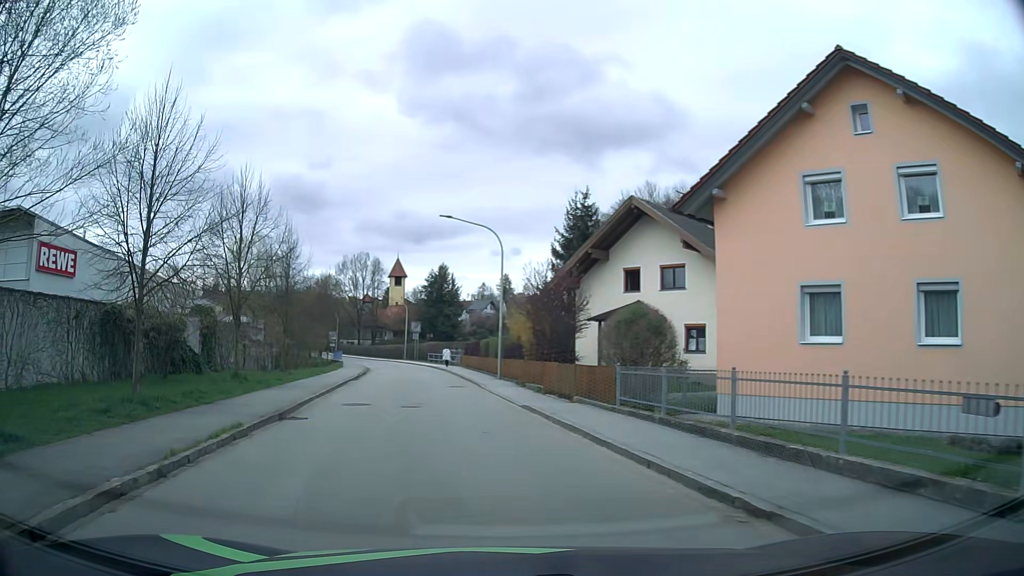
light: Day
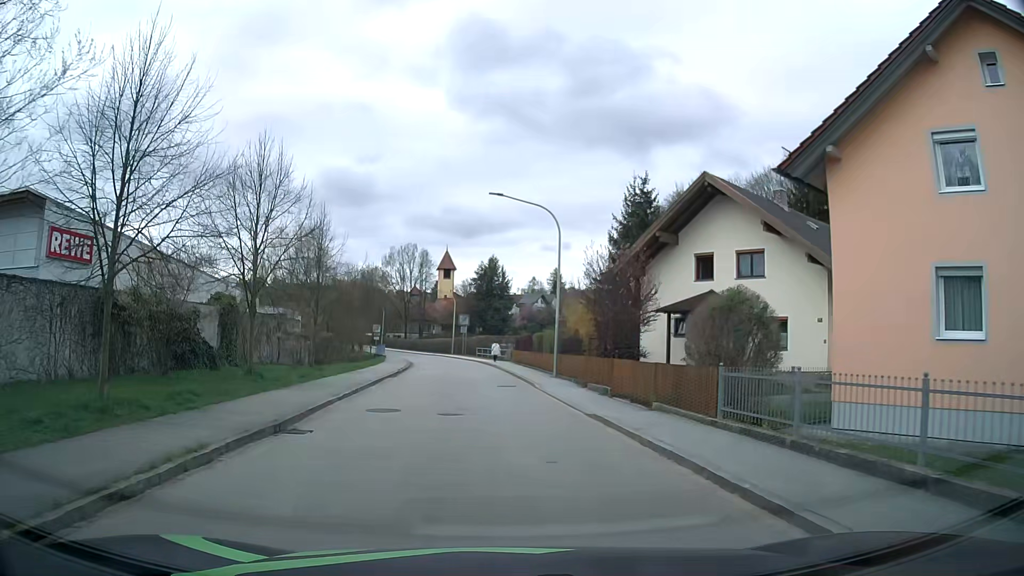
(-0.2, +3.6) m; -4°
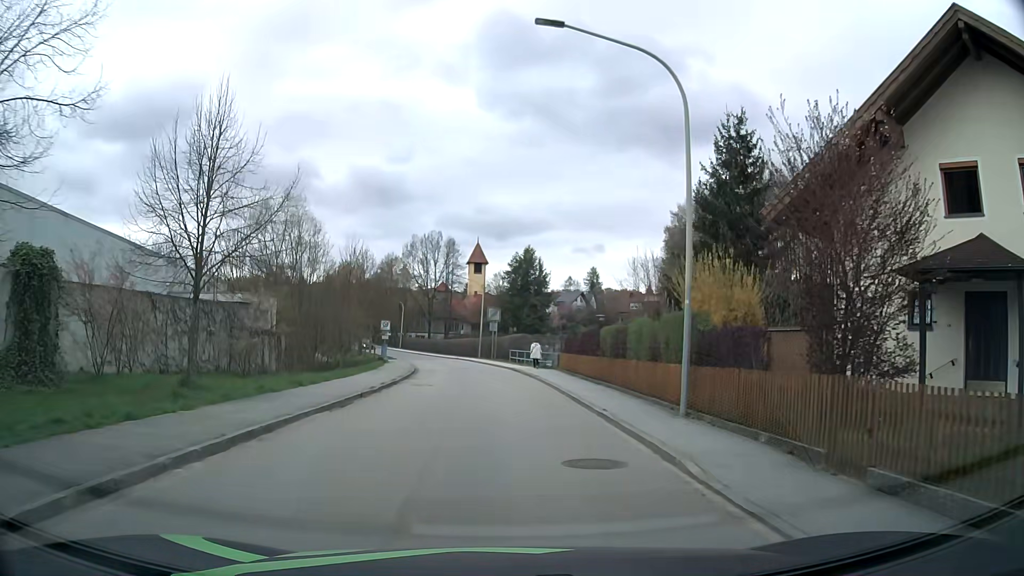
(-0.6, +15.6) m; -3°
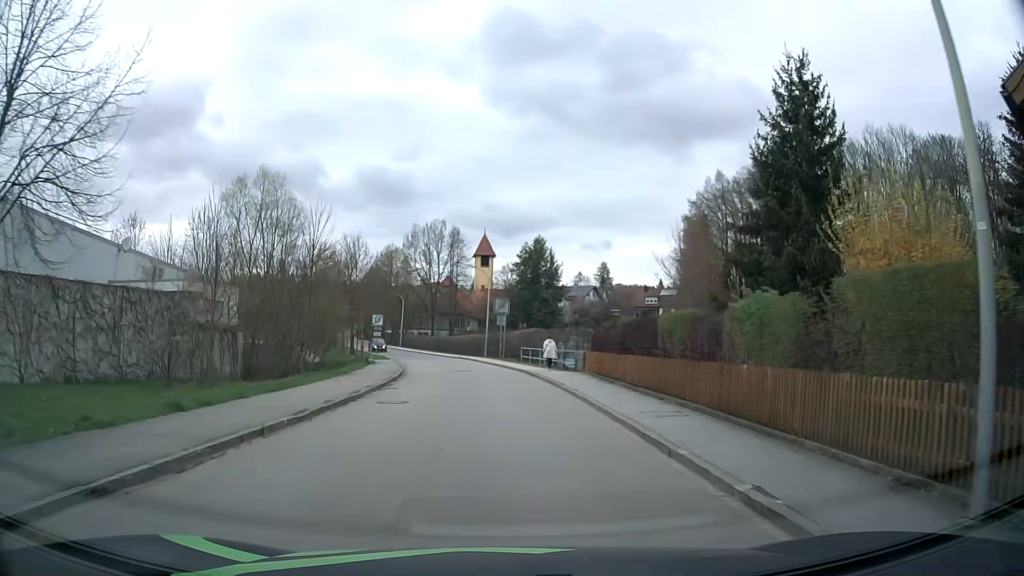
(0.0, +8.2) m; -1°
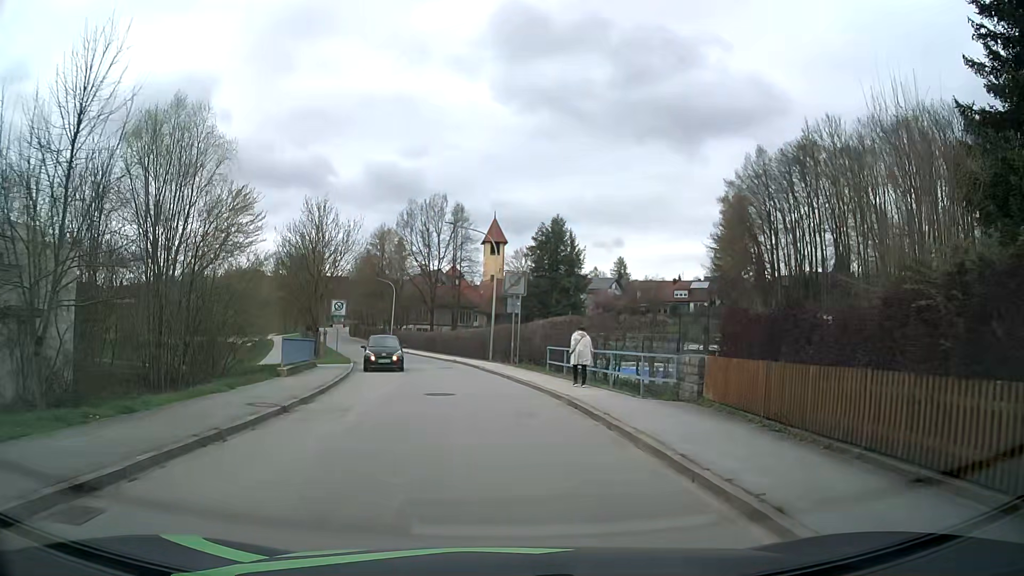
(+0.1, +16.5) m; -1°
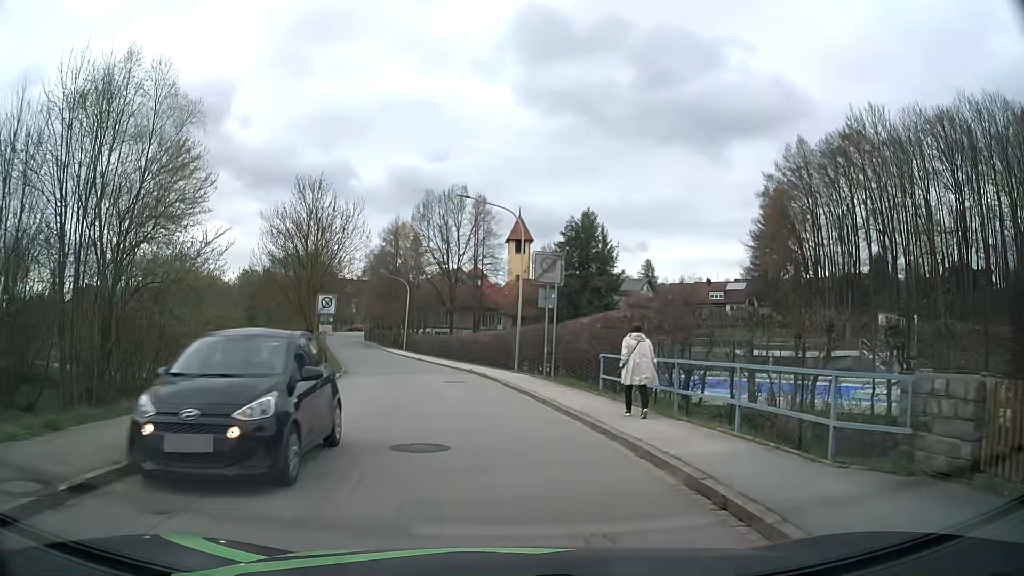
(-0.1, +7.9) m; -2°
(0, +10) (-2, +20) (-3, +30) (-6, +40) (-8, +49) (-11, +59) (-14, +68) (-17, +78) (-19, +88) (-22, +97) m
